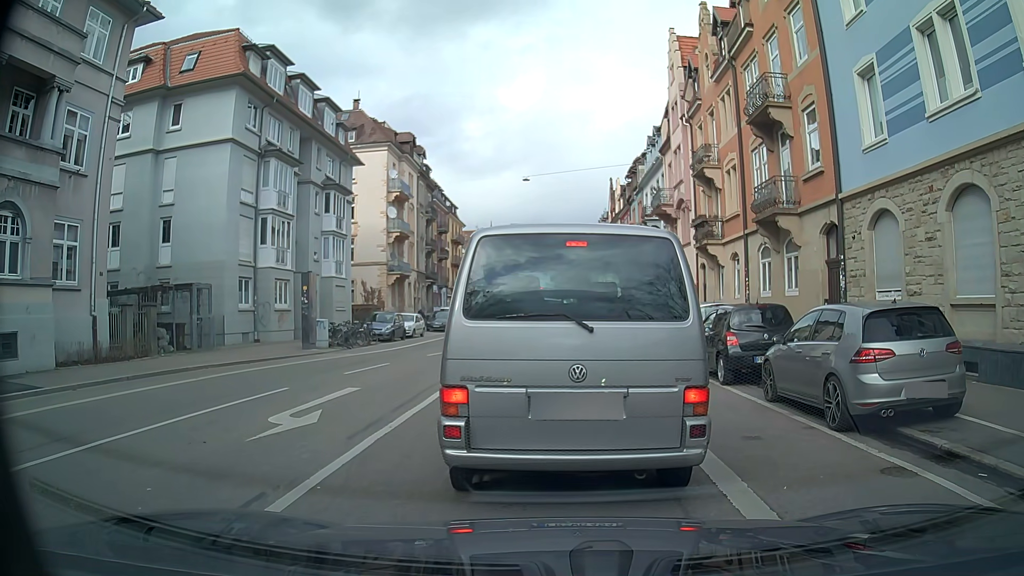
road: secondary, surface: asphalt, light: Day
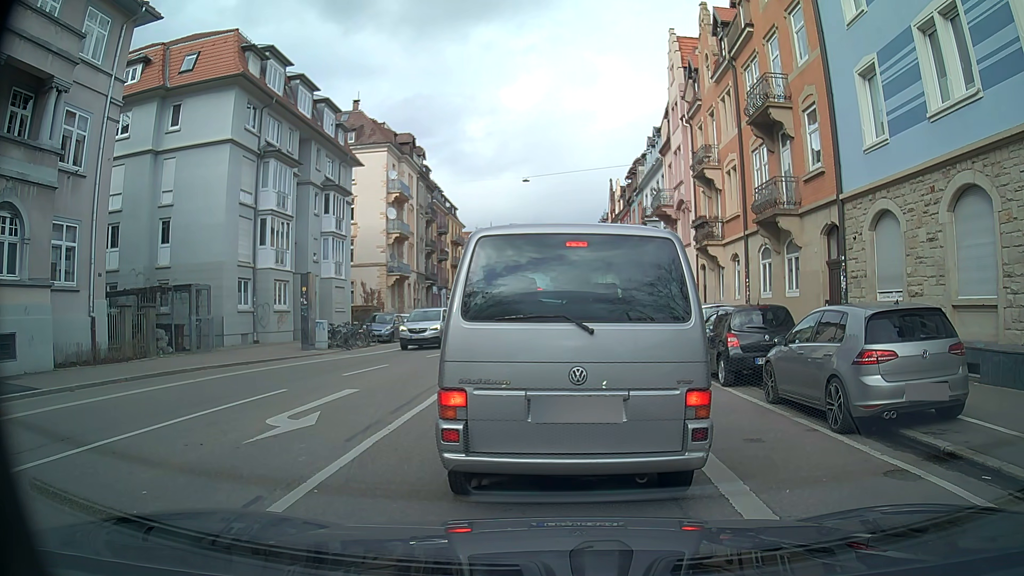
(0.0, +0.1) m; 0°
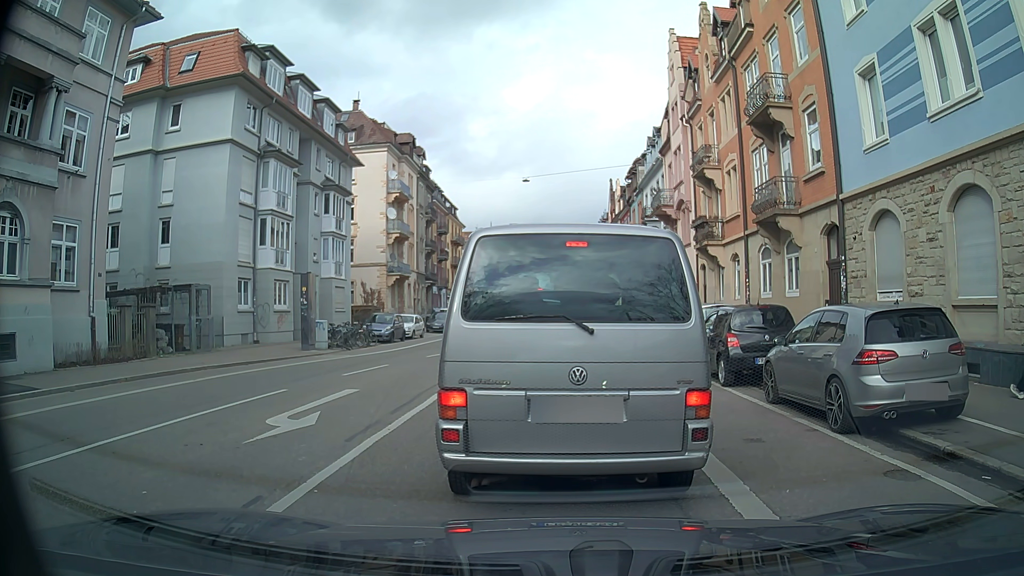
(0.0, 0.0) m; 0°
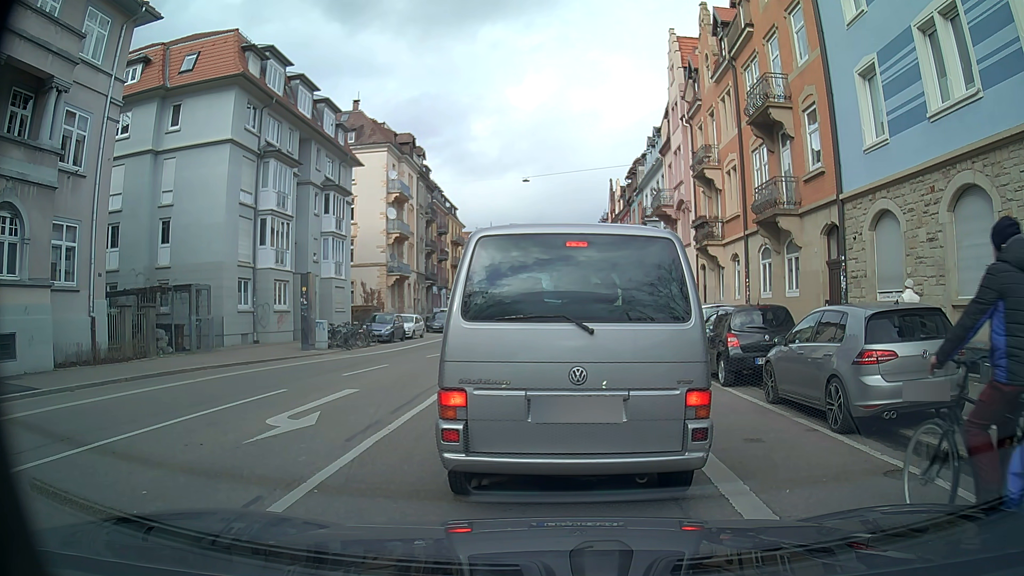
(0.0, 0.0) m; 0°
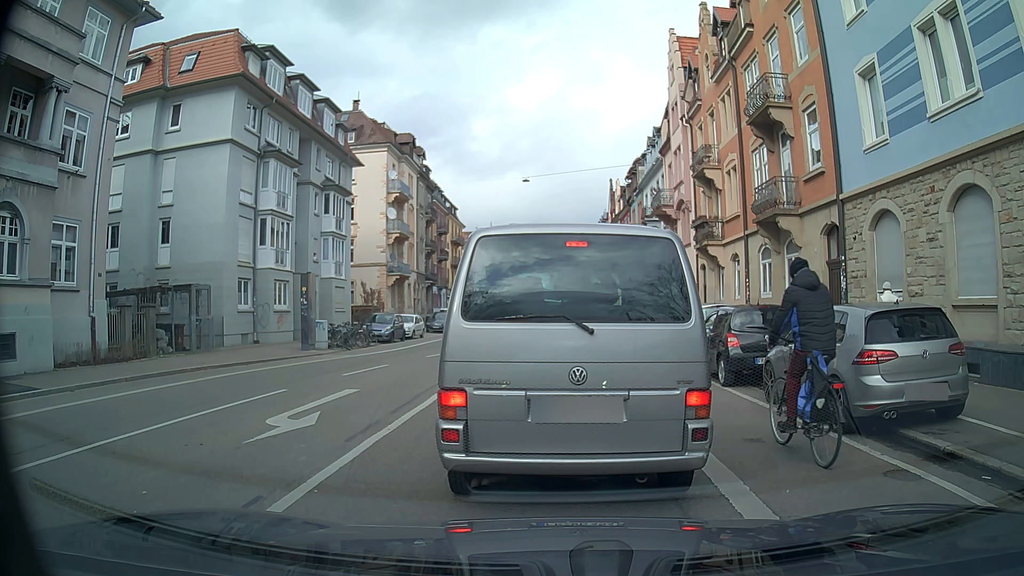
(0.0, 0.0) m; 0°
